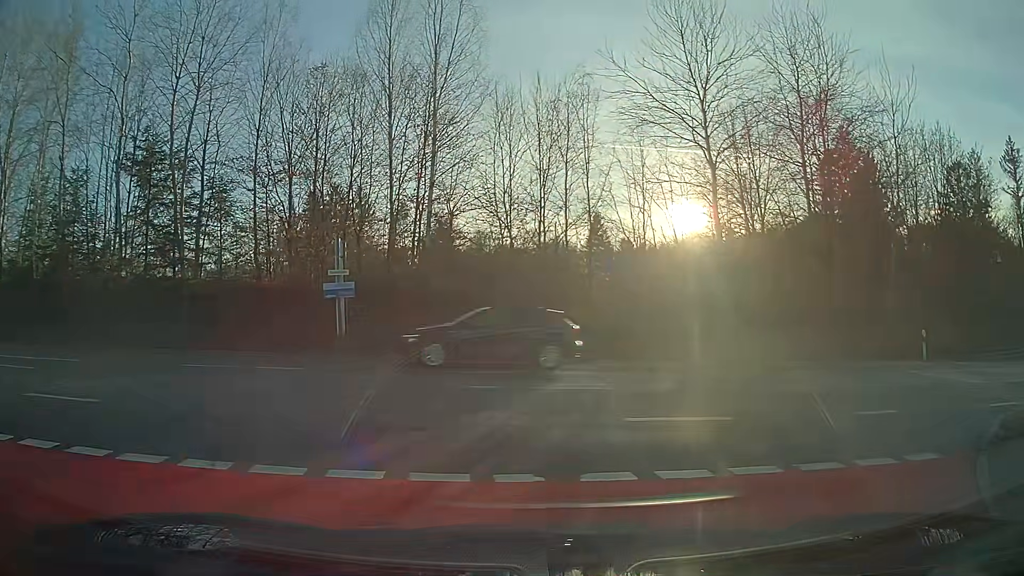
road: residential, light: Day
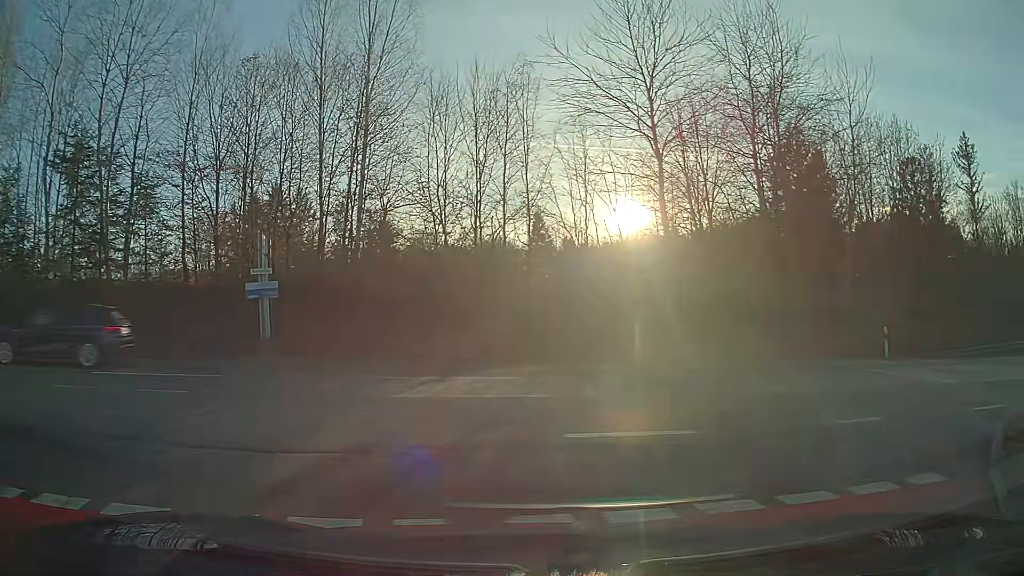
(+0.1, +1.3) m; +5°
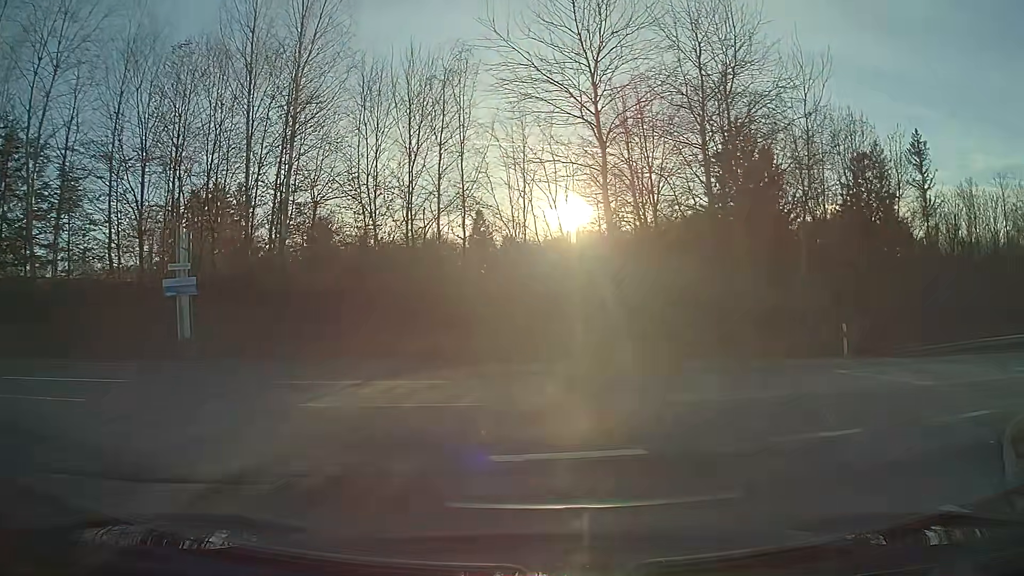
(+0.1, +1.4) m; +5°
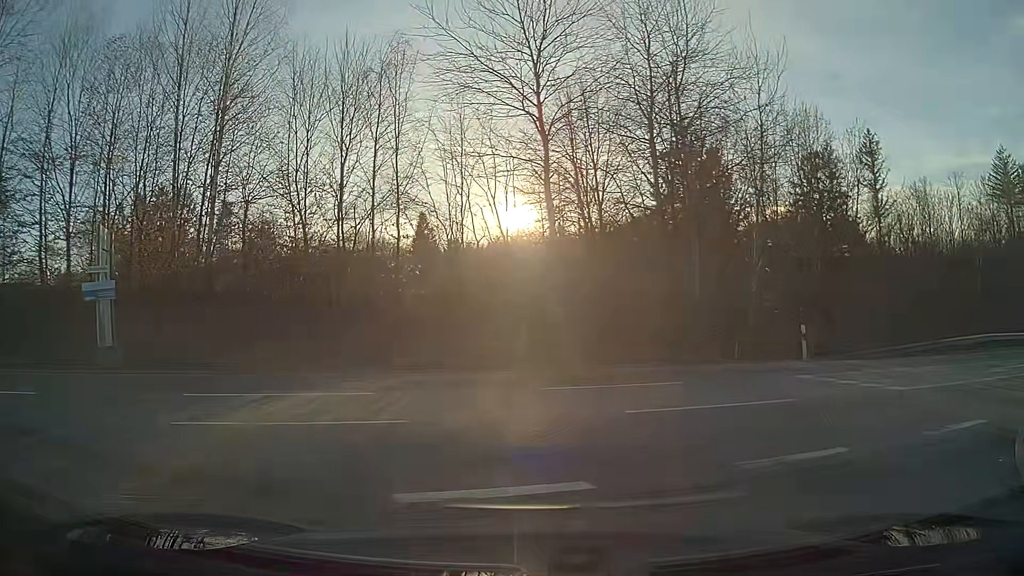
(0.0, +1.3) m; +3°
